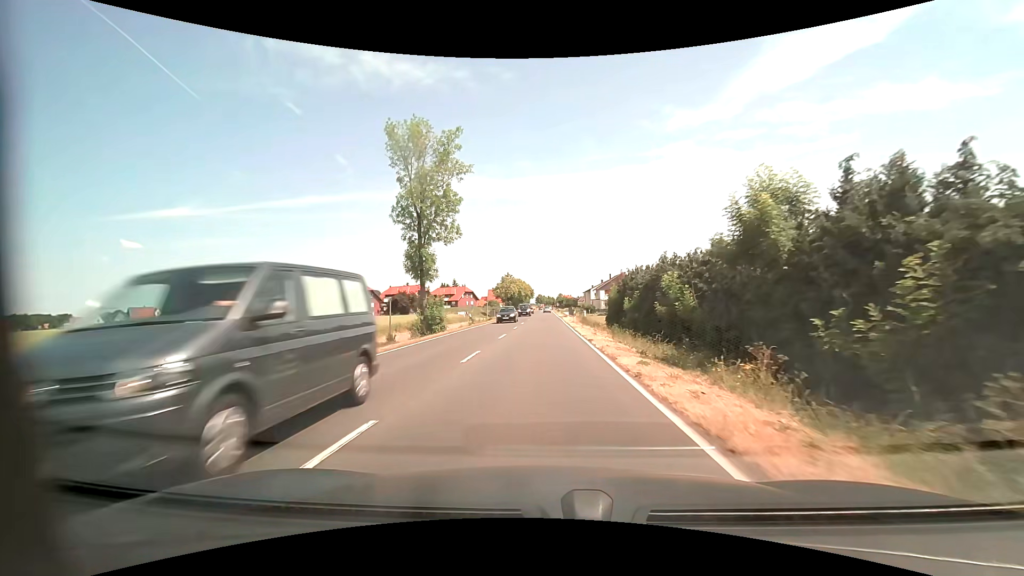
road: primary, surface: asphalt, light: Day
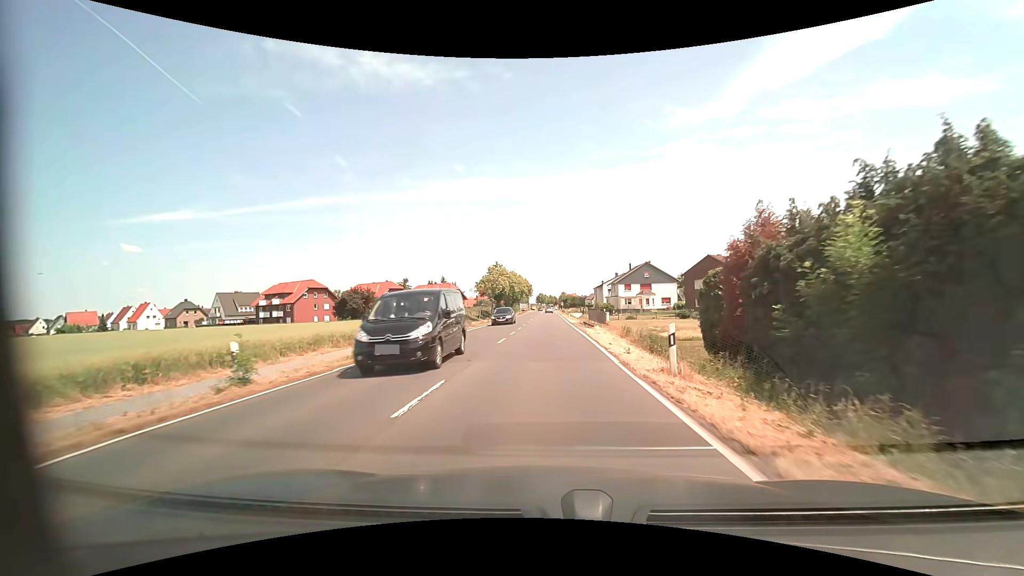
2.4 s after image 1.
(0.0, +33.2) m; 0°
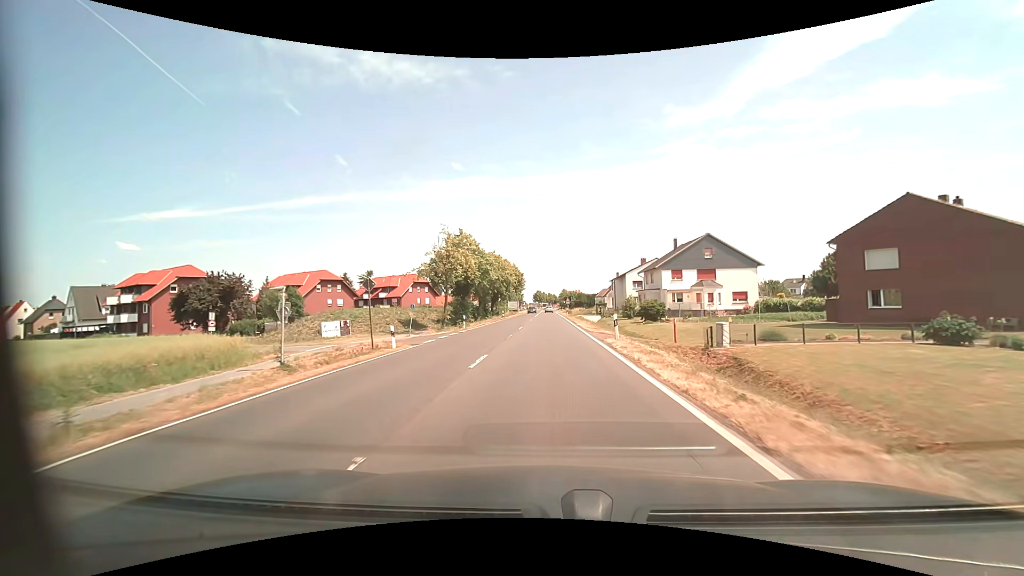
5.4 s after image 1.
(0.0, +41.3) m; 0°
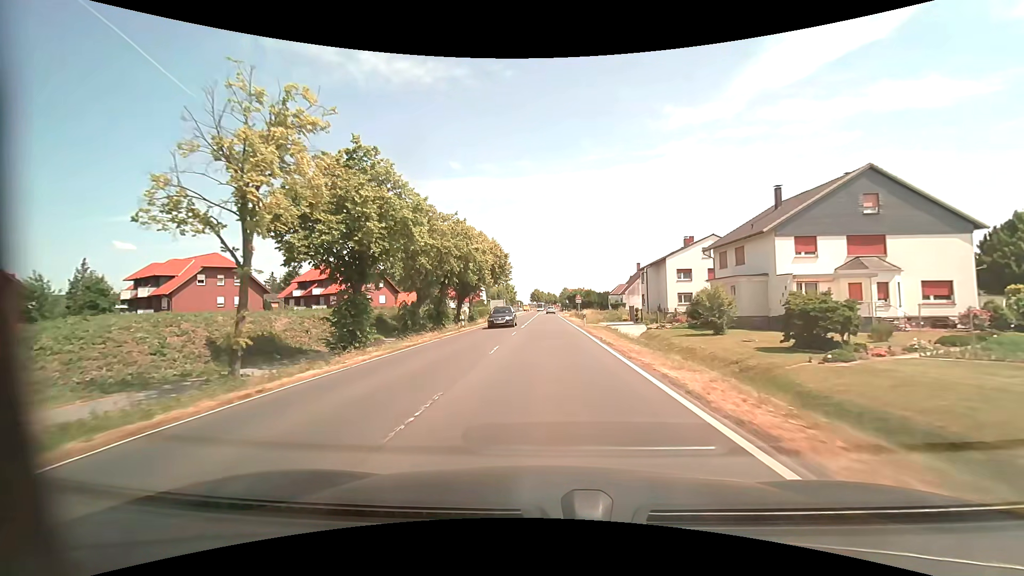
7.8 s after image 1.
(+0.1, +33.0) m; 0°
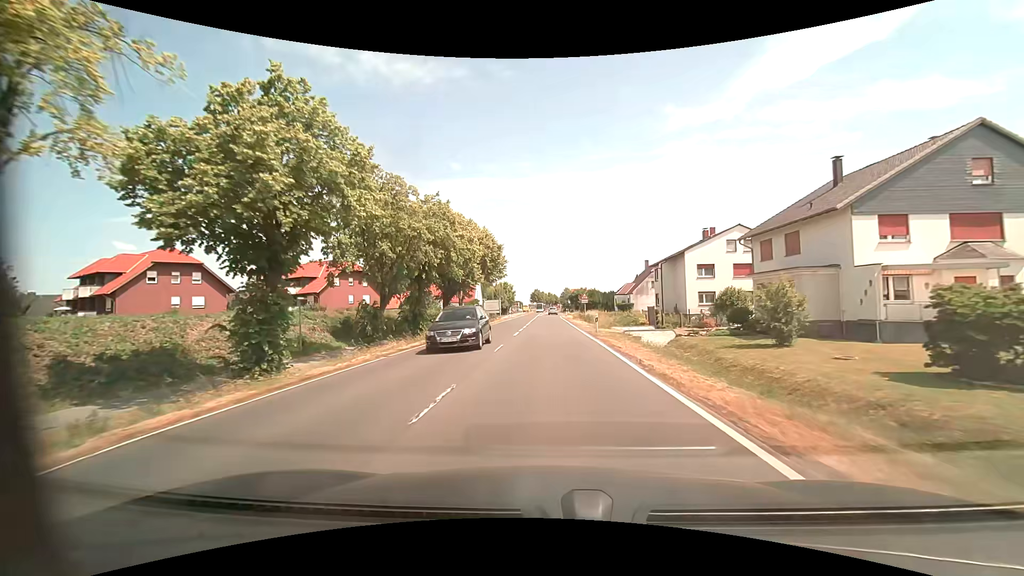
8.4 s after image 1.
(0.0, +8.2) m; 0°
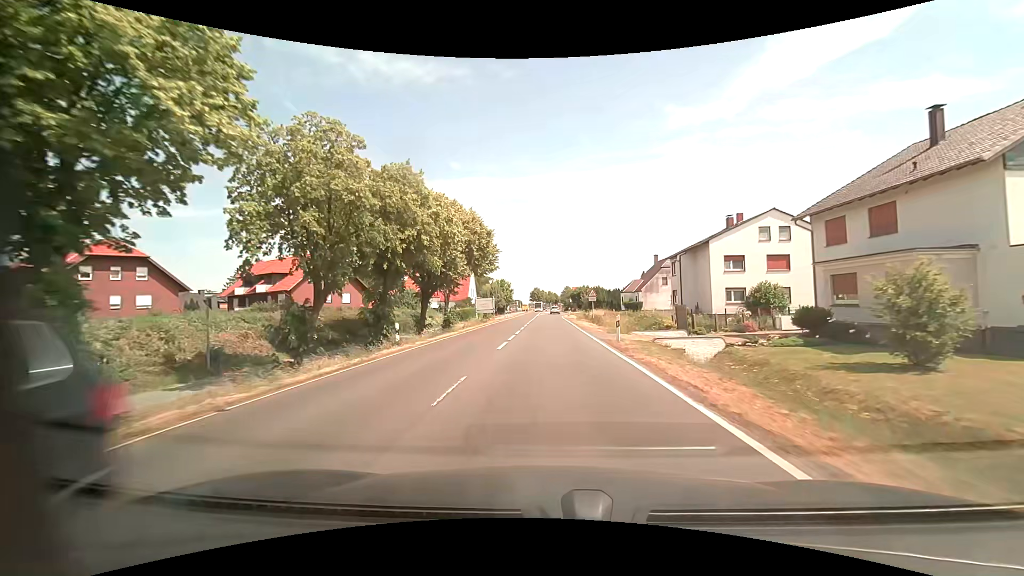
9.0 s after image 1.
(0.0, +8.2) m; 0°
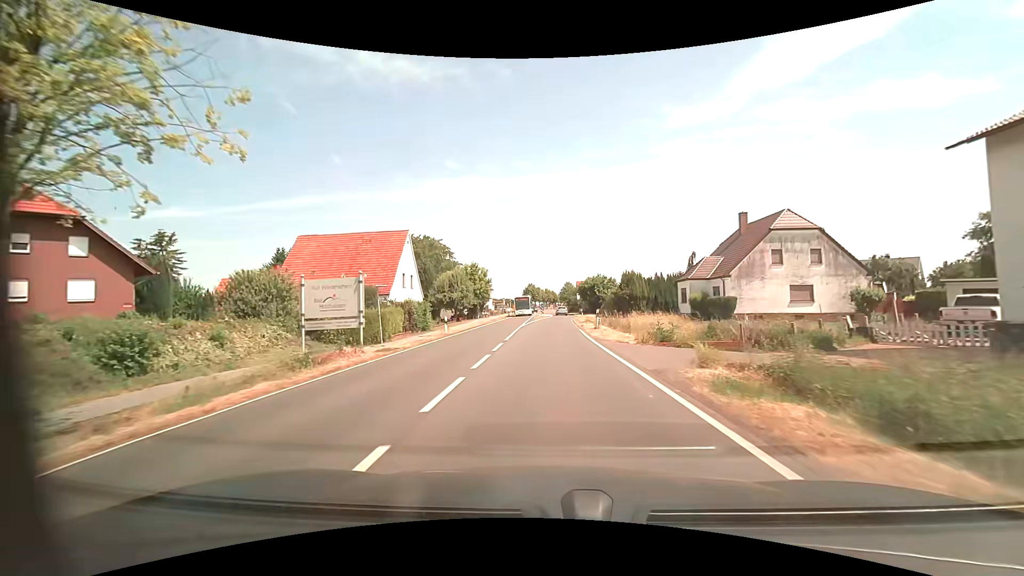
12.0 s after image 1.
(+0.1, +41.3) m; 0°
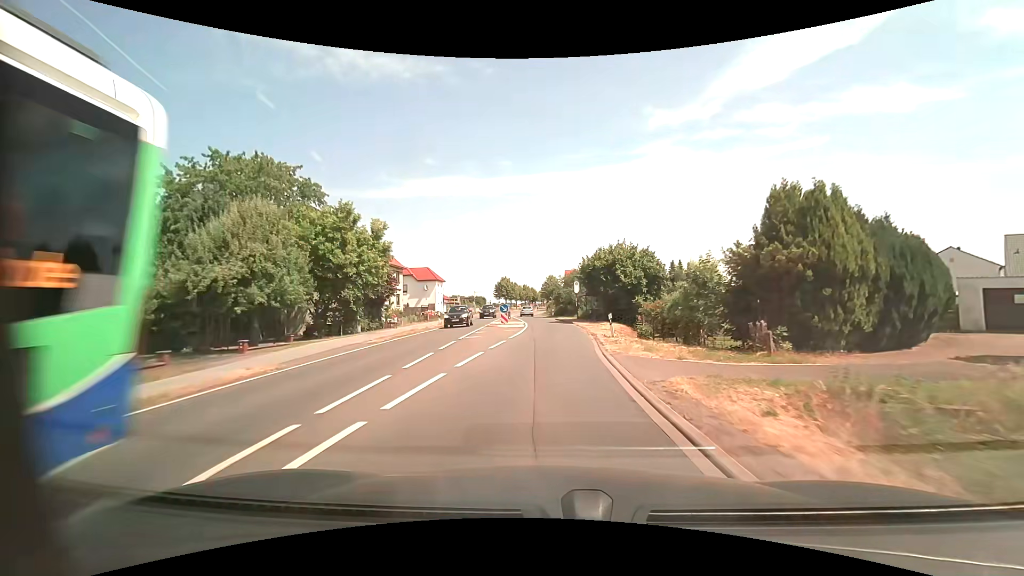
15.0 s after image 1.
(+0.7, +41.3) m; +2°
(0, +10) (0, +20) (0, +30) (-1, +40) (-1, +50) (-2, +60) (-3, +70) (-4, +80) (-4, +90) (-4, +100) m
